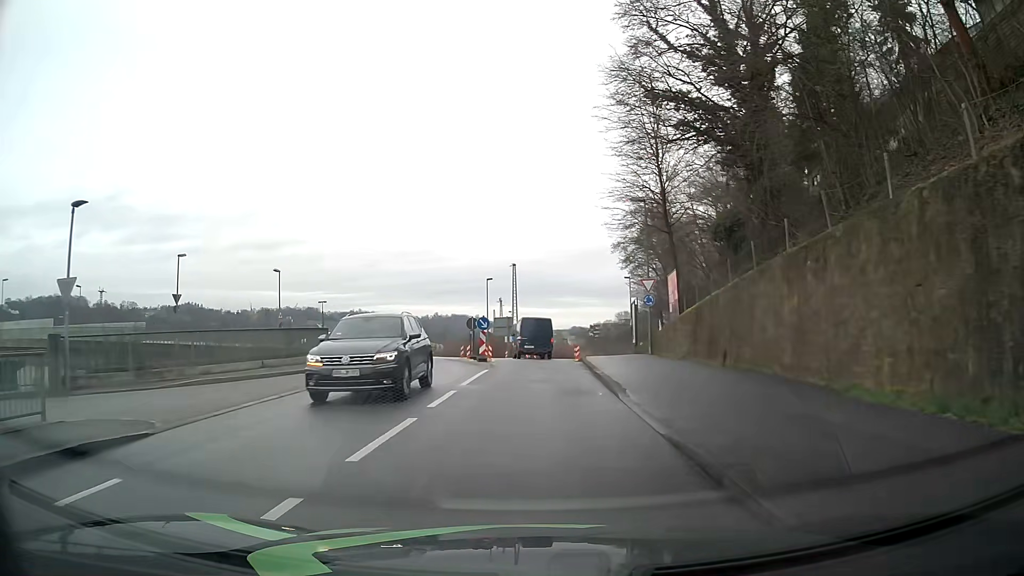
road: residential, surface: asphalt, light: Day
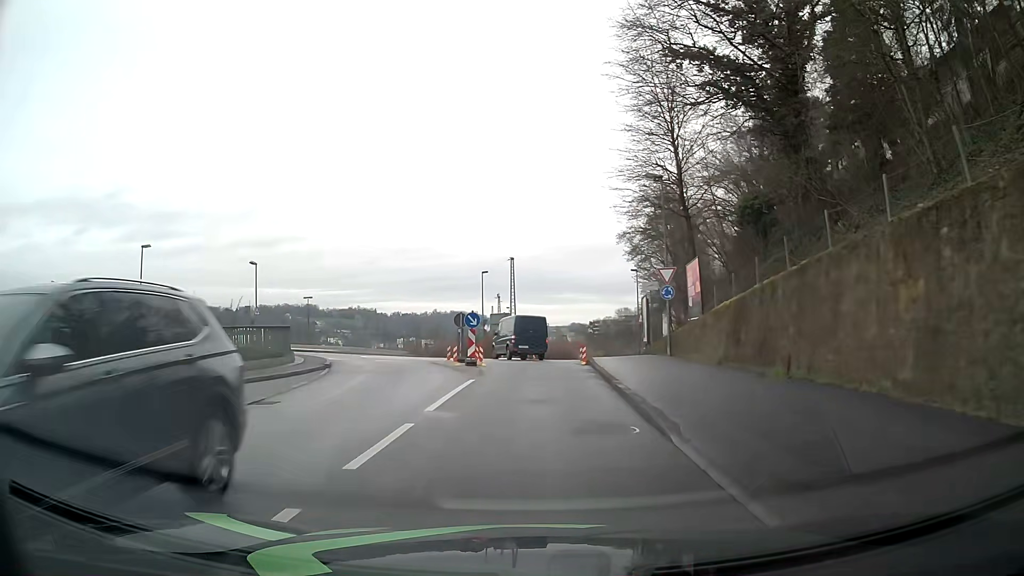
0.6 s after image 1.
(0.0, +4.8) m; +1°
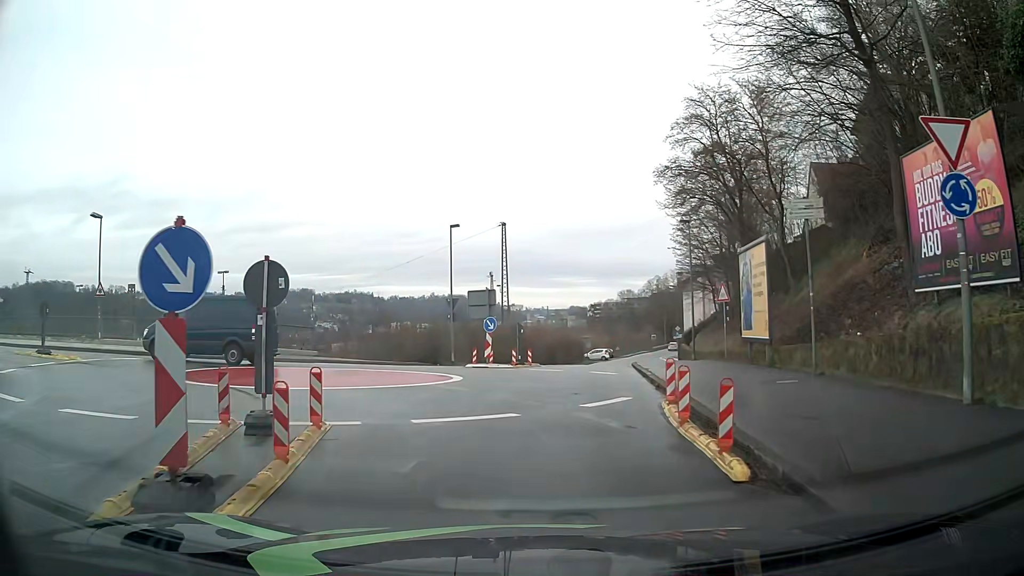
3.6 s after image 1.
(+0.2, +20.3) m; +1°
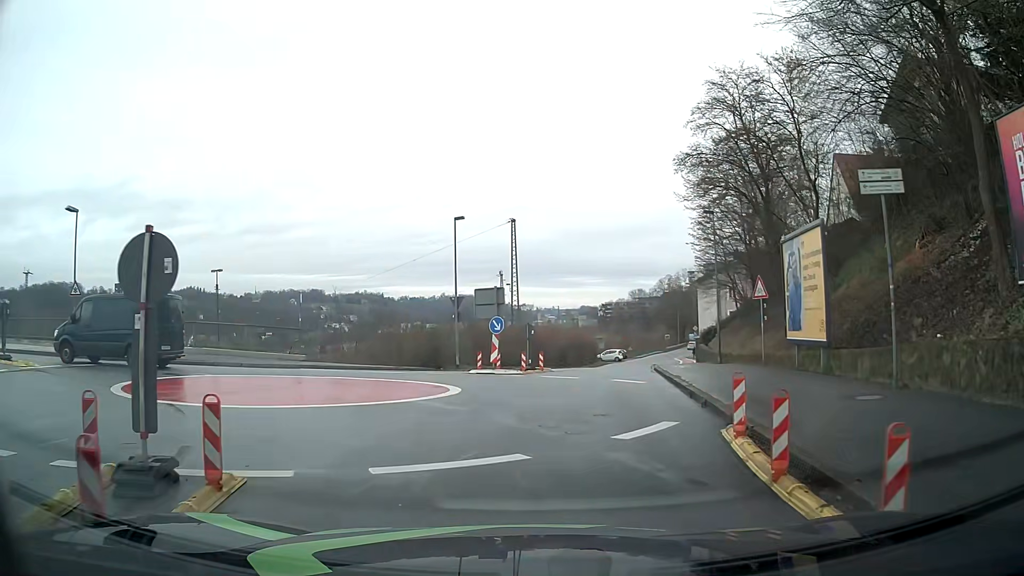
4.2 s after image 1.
(0.0, +3.0) m; -2°
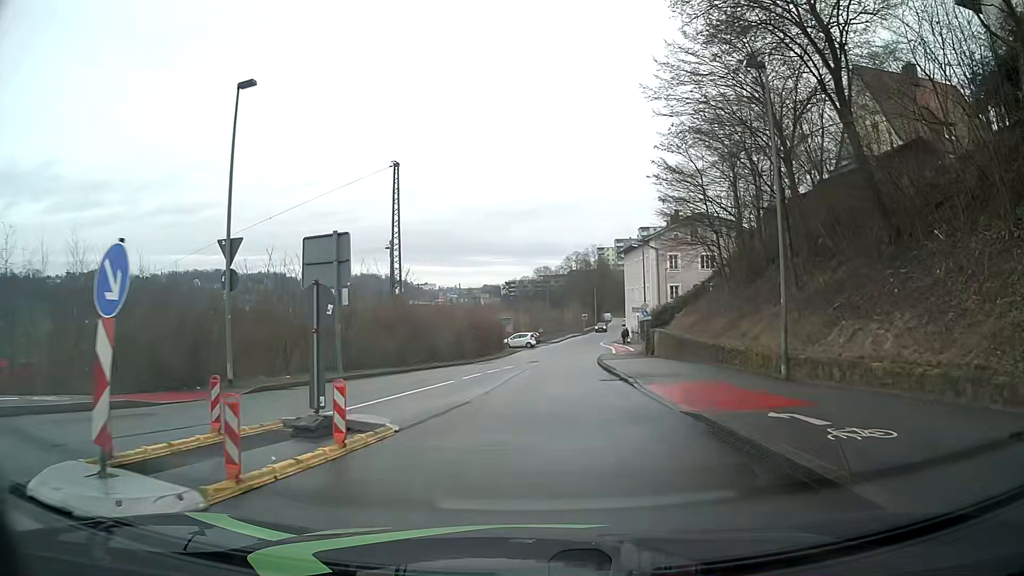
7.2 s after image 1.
(+1.3, +19.1) m; +6°
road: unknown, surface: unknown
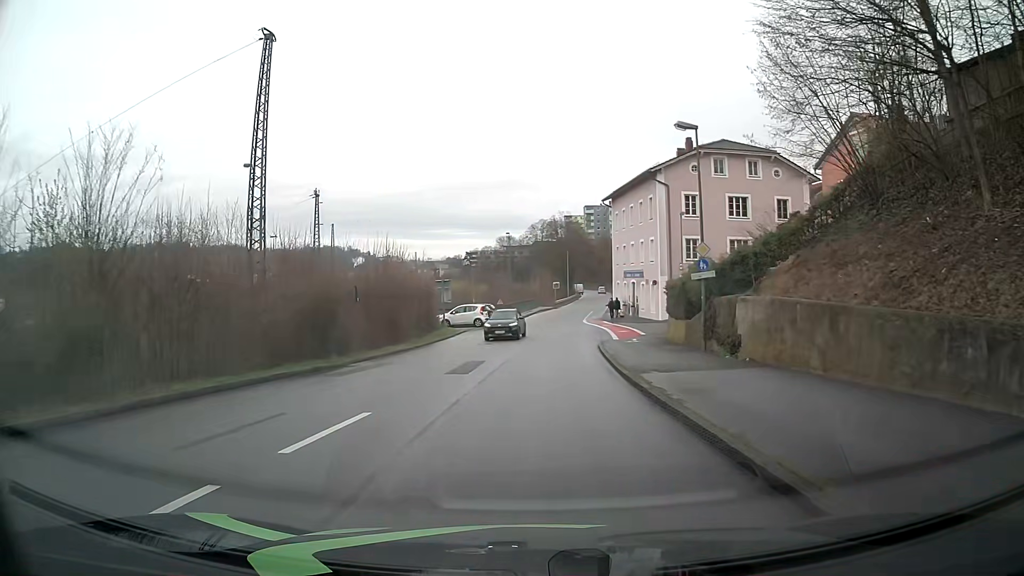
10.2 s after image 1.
(+1.6, +24.0) m; +6°
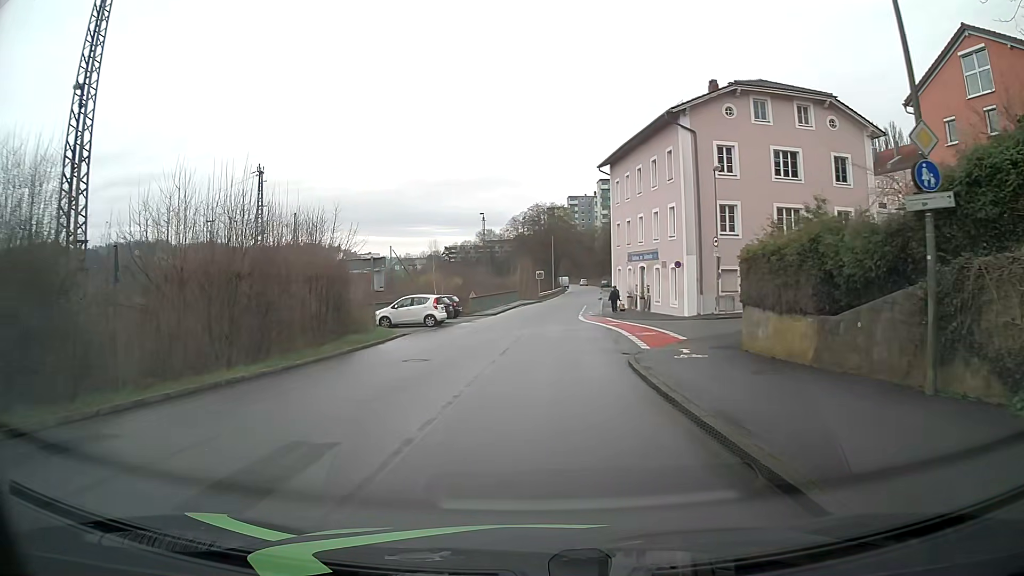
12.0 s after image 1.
(+0.1, +14.4) m; +1°
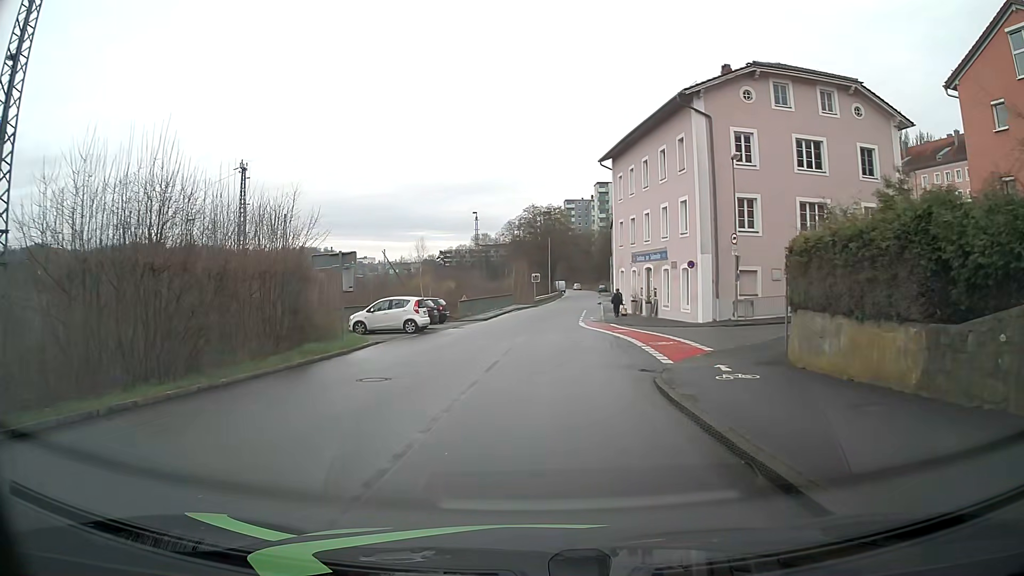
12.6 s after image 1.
(0.0, +4.1) m; +1°
(0, +10) (+2, +20) (+10, +26) (+19, +27) (+29, +28) (+39, +31) (+49, +33) (+59, +34) (+69, +35) (+79, +36) m
